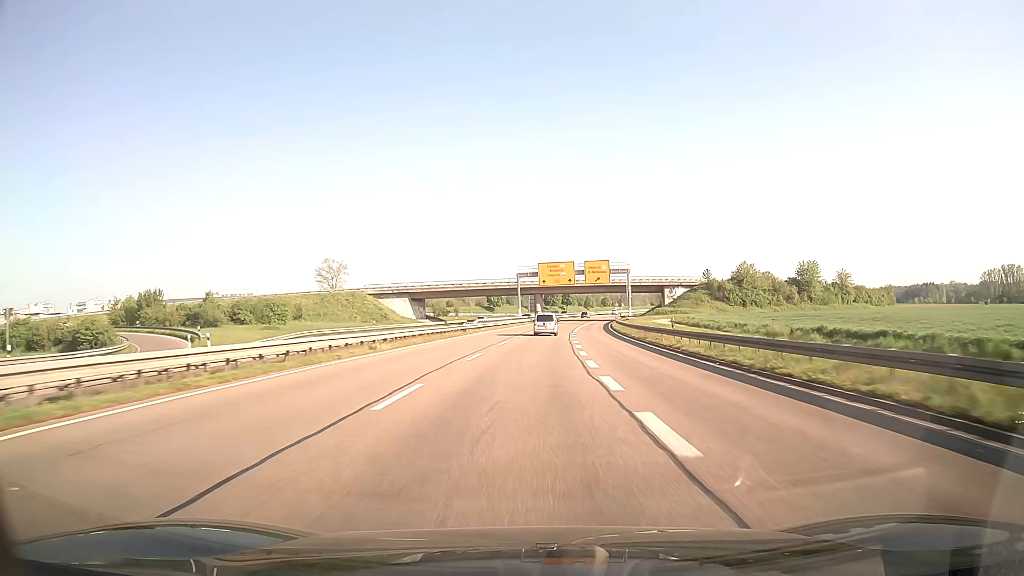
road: trunk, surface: asphalt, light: Day
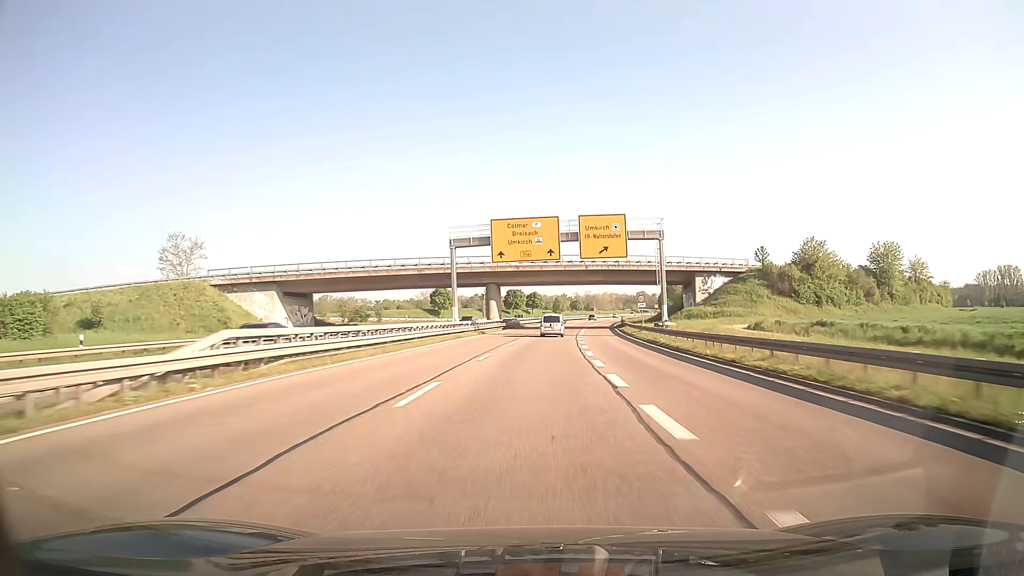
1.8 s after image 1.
(+1.1, +47.2) m; +3°
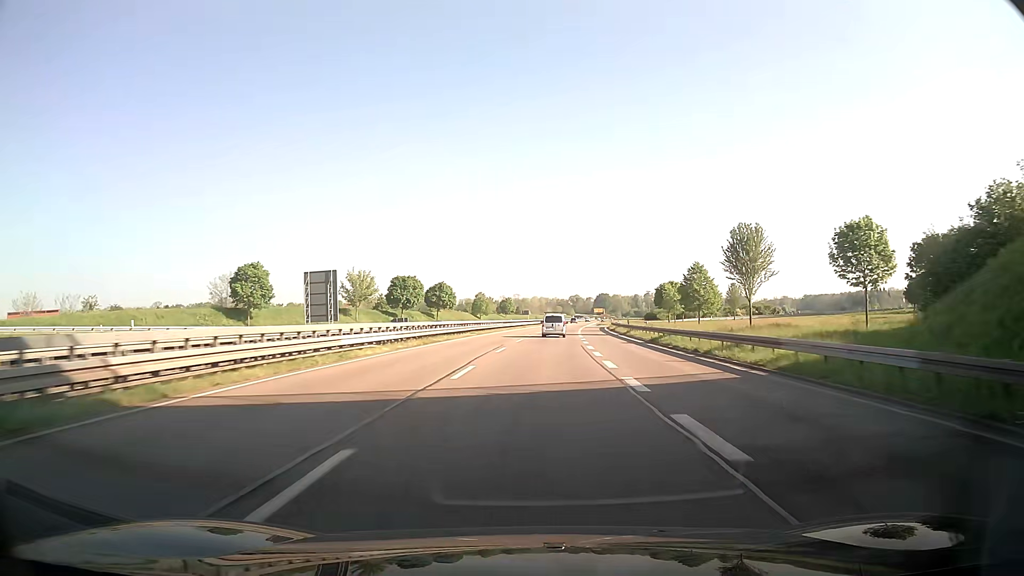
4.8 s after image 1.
(+4.4, +79.3) m; +6°
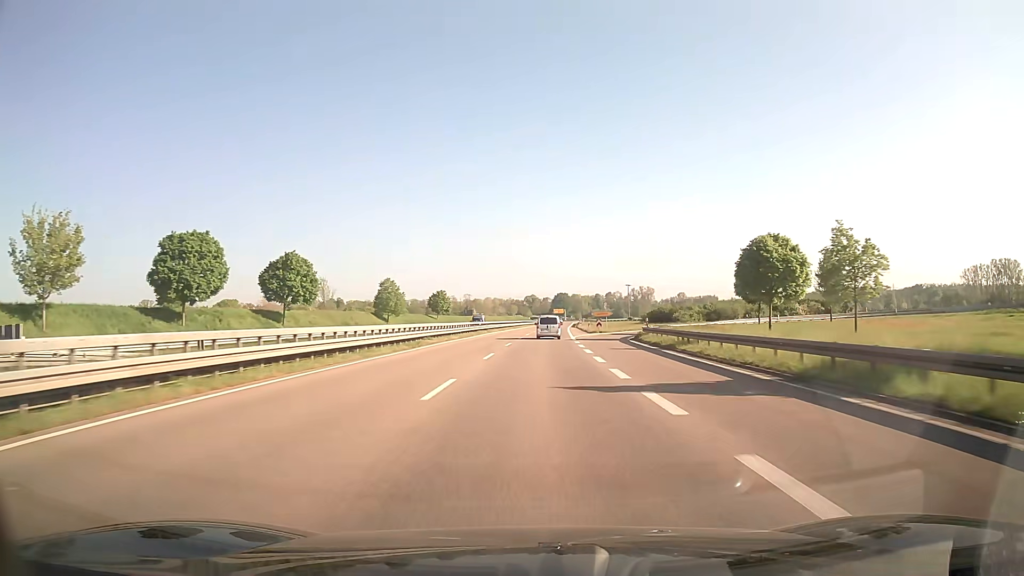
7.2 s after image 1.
(+2.3, +63.8) m; +4°
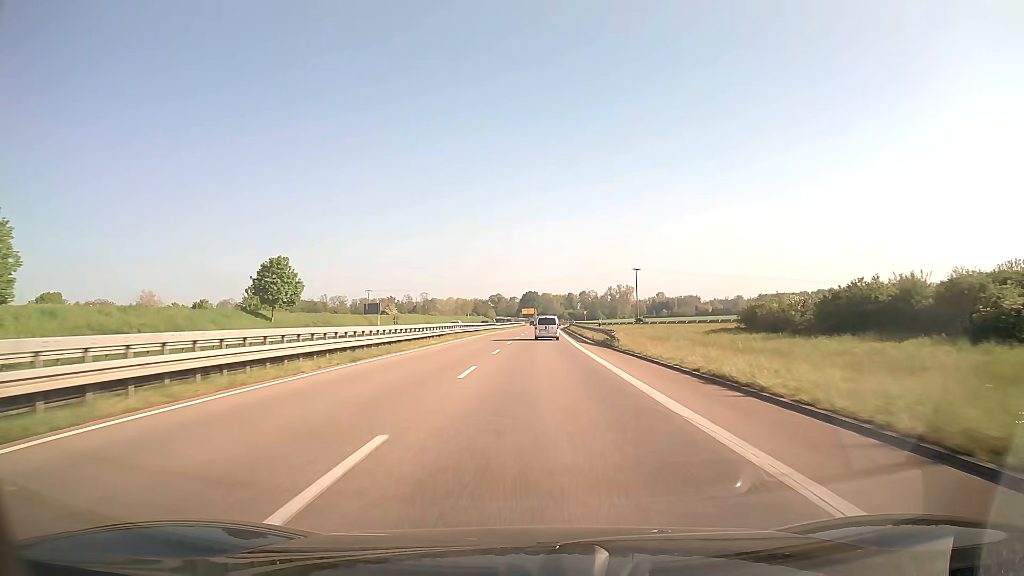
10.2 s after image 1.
(+2.3, +79.7) m; +3°
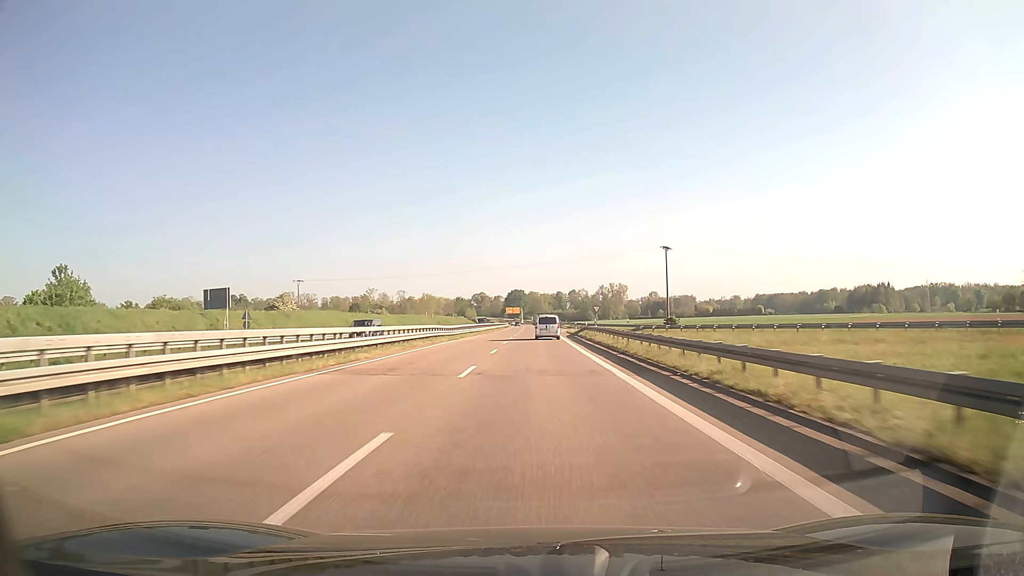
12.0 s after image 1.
(+0.6, +47.8) m; +1°
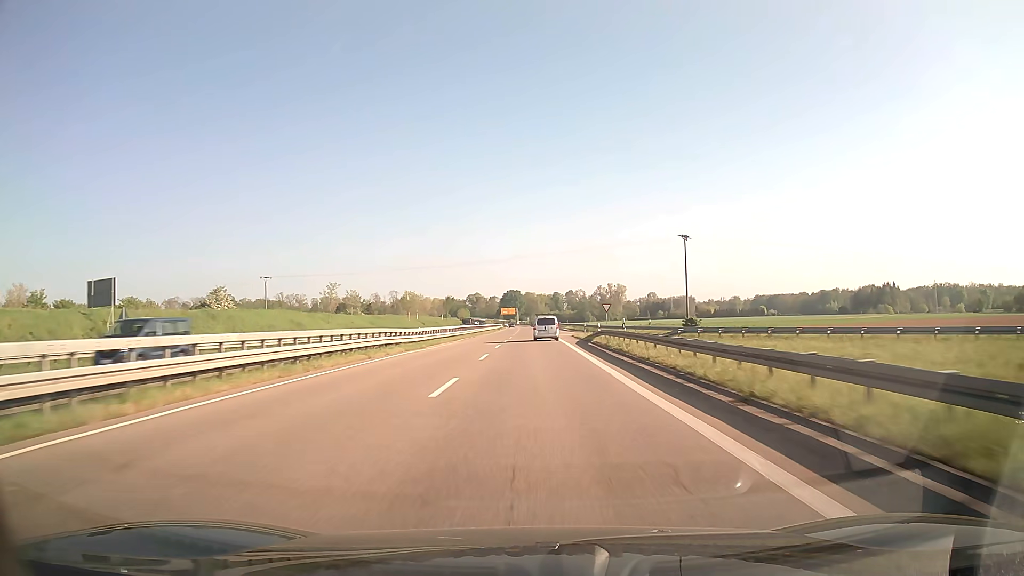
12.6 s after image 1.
(0.0, +16.0) m; 0°
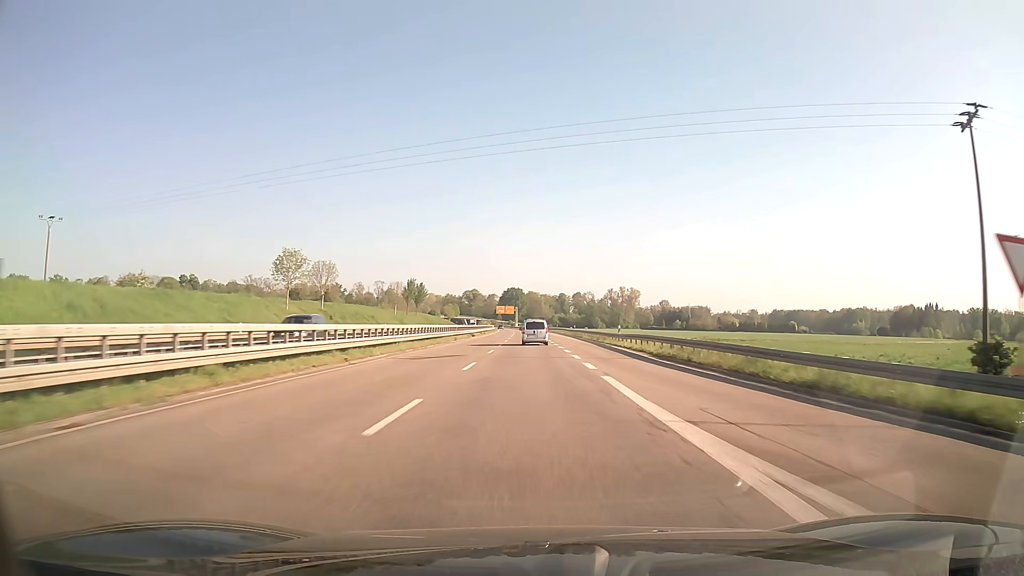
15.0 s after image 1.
(0.0, +63.8) m; 0°
(0, +10) (0, +20) (0, +30) (0, +40) (0, +50) (0, +60) (-1, +70) (-1, +80) (-1, +90) (-1, +100) m
